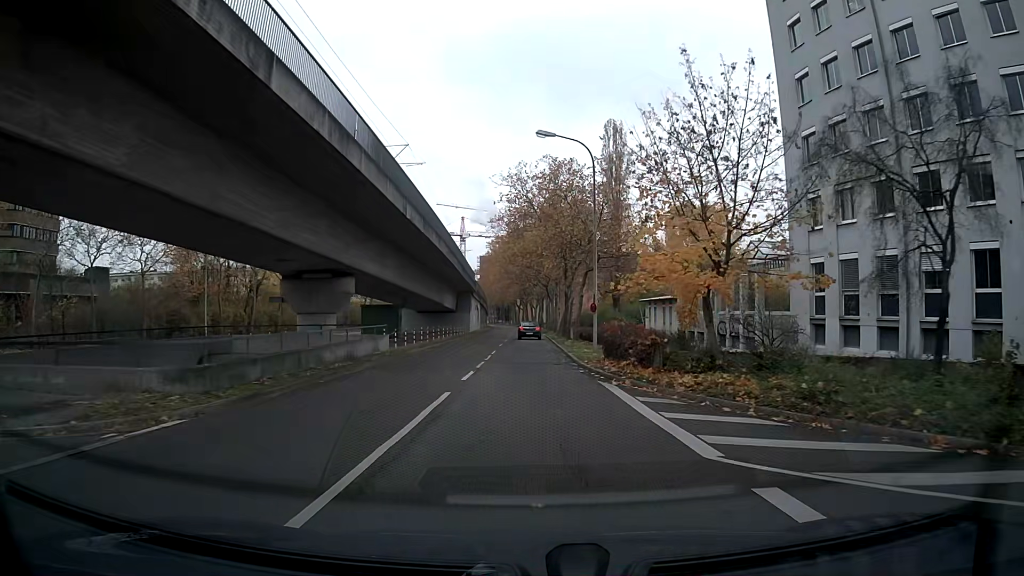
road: tertiary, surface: asphalt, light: Day
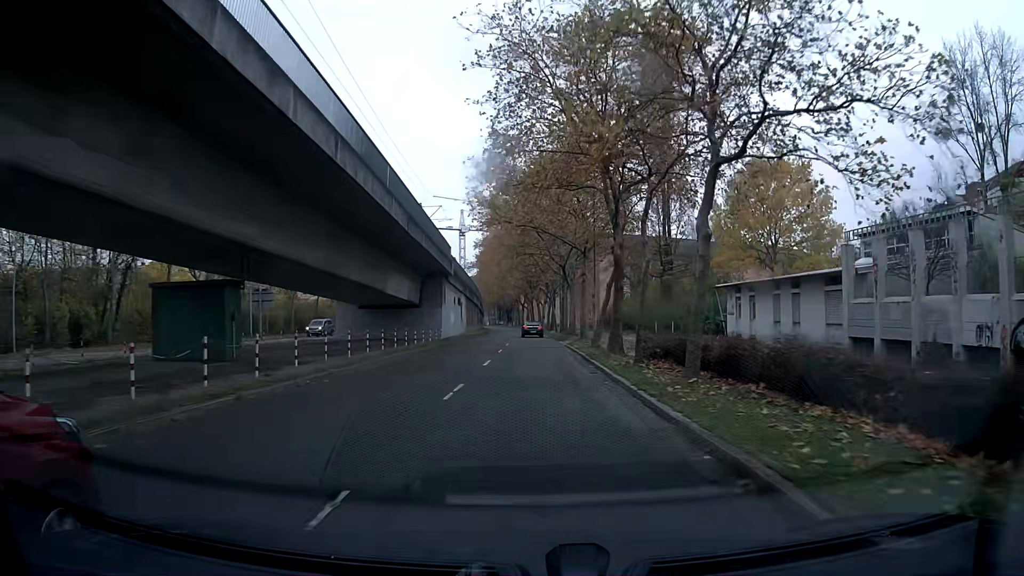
(-0.1, +27.9) m; 0°
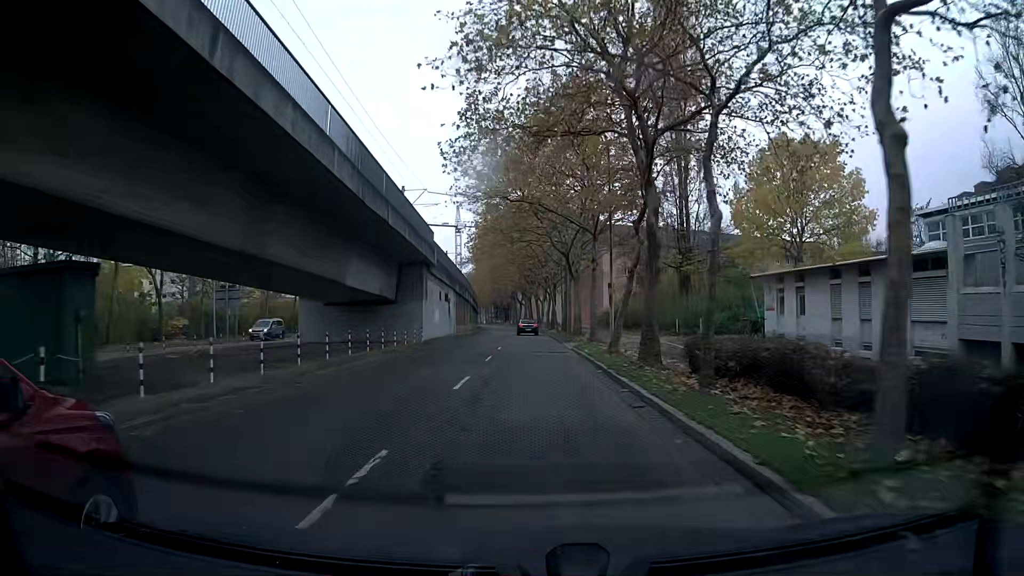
(0.0, +7.5) m; 0°
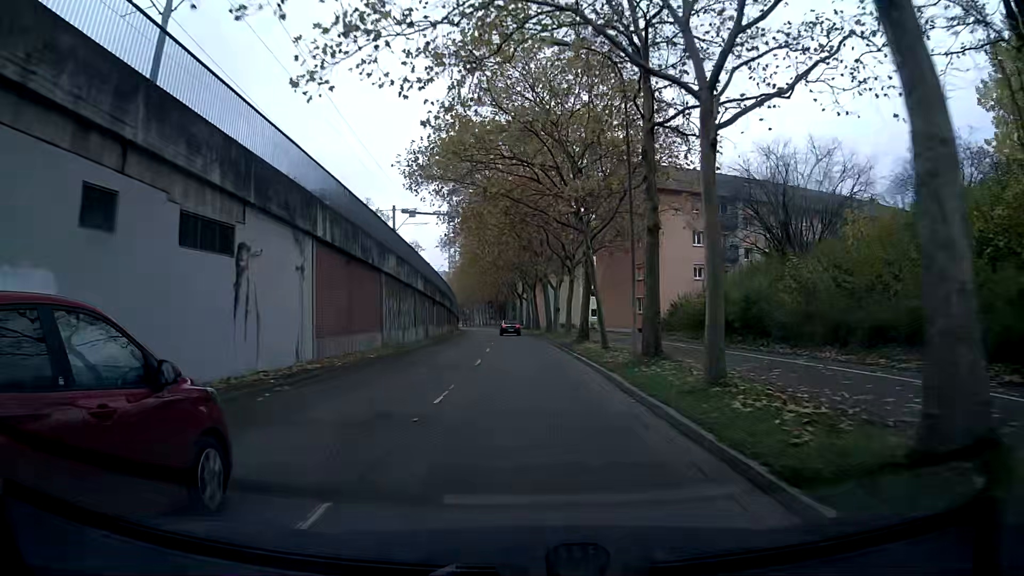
(0.0, +38.4) m; 0°
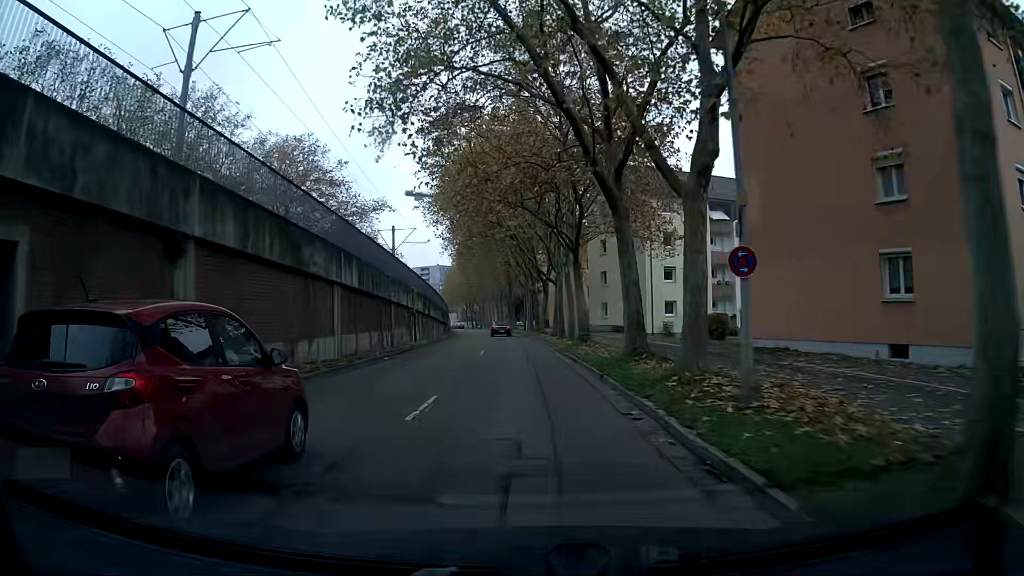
(-0.7, +38.3) m; -2°
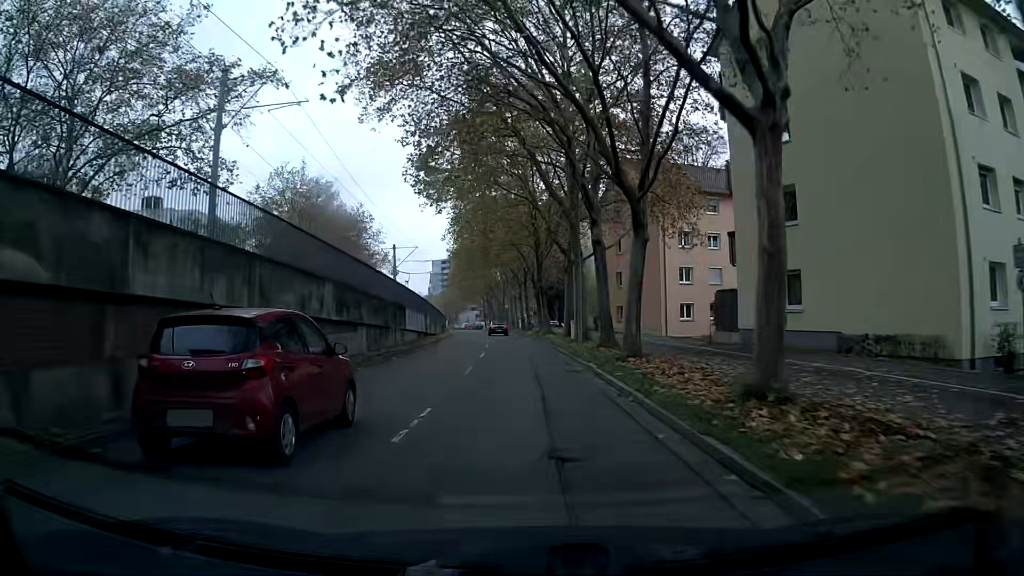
(-0.8, +38.3) m; -3°
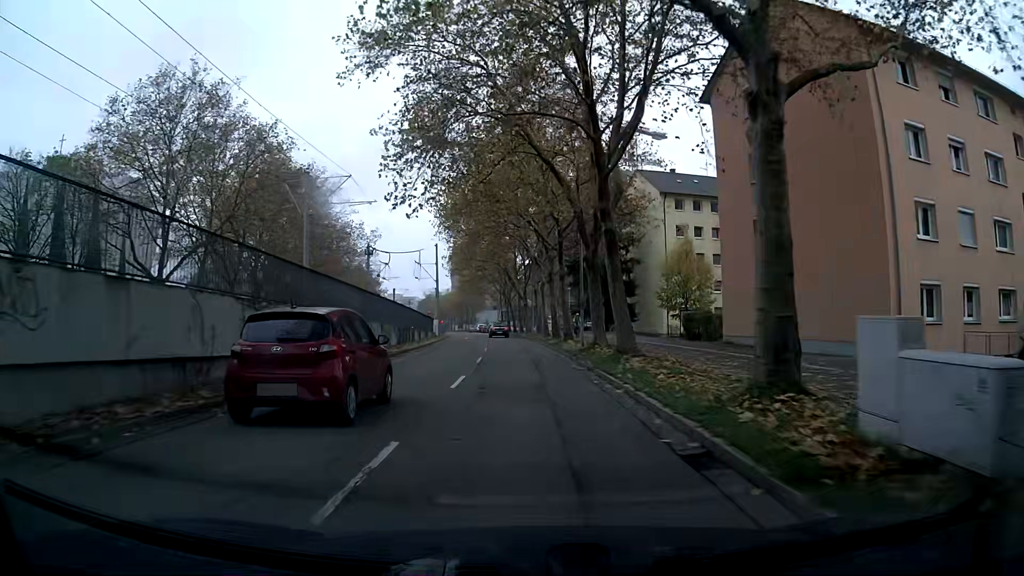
(-0.3, +30.6) m; -2°
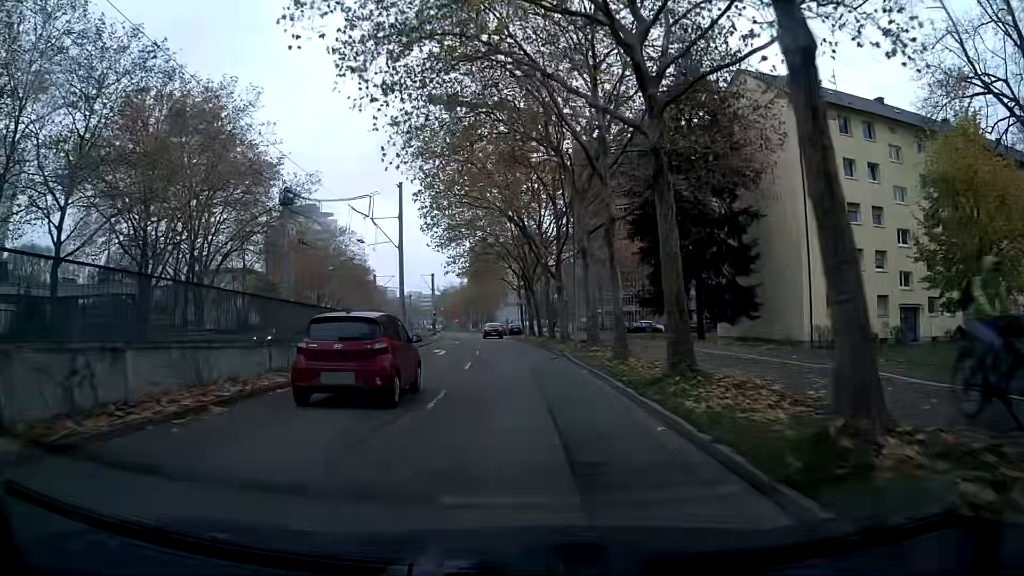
(-1.1, +30.3) m; -4°
(0, +10) (0, +20) (0, +30) (-1, +40) (-2, +50) (-2, +60) (-3, +70) (-4, +80) (-5, +90) (-7, +100) m
